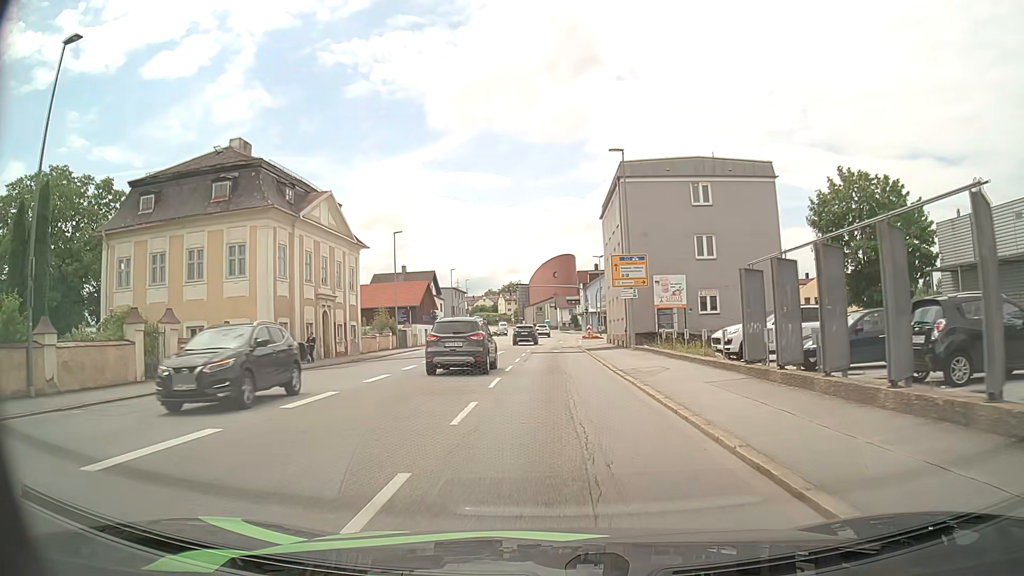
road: tertiary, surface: asphalt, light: Day
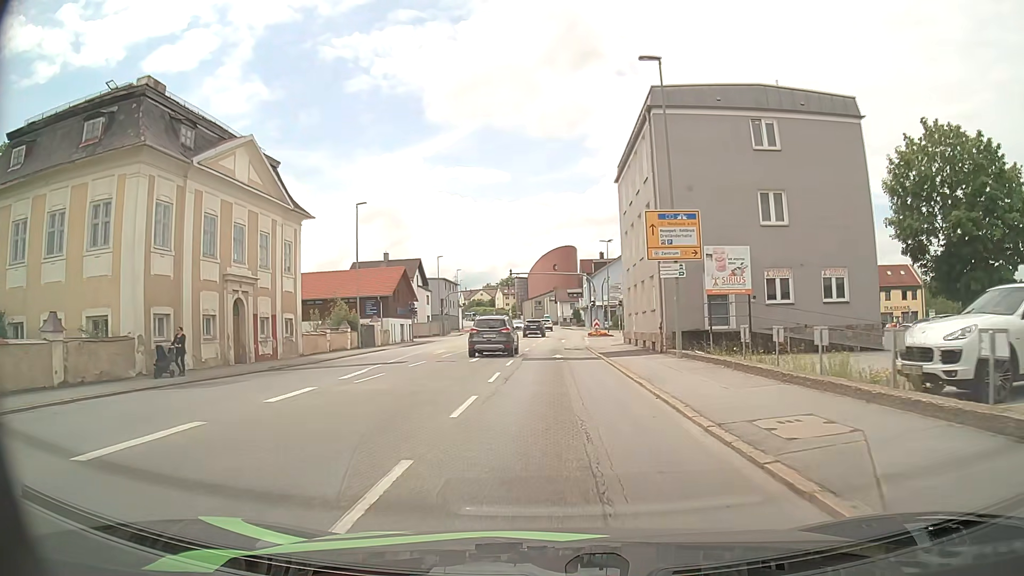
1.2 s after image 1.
(-0.1, +11.8) m; -1°
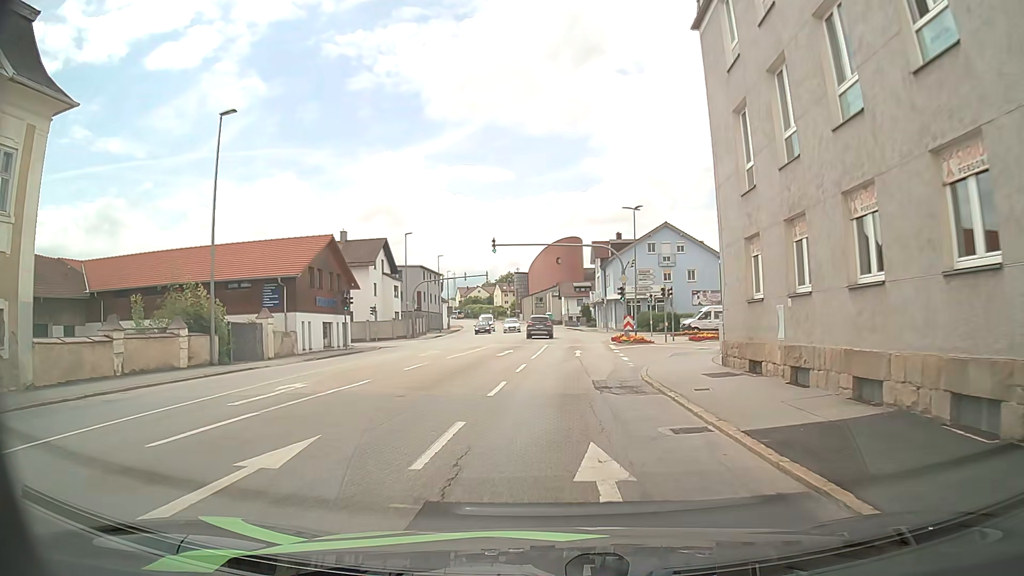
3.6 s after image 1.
(0.0, +21.7) m; -1°
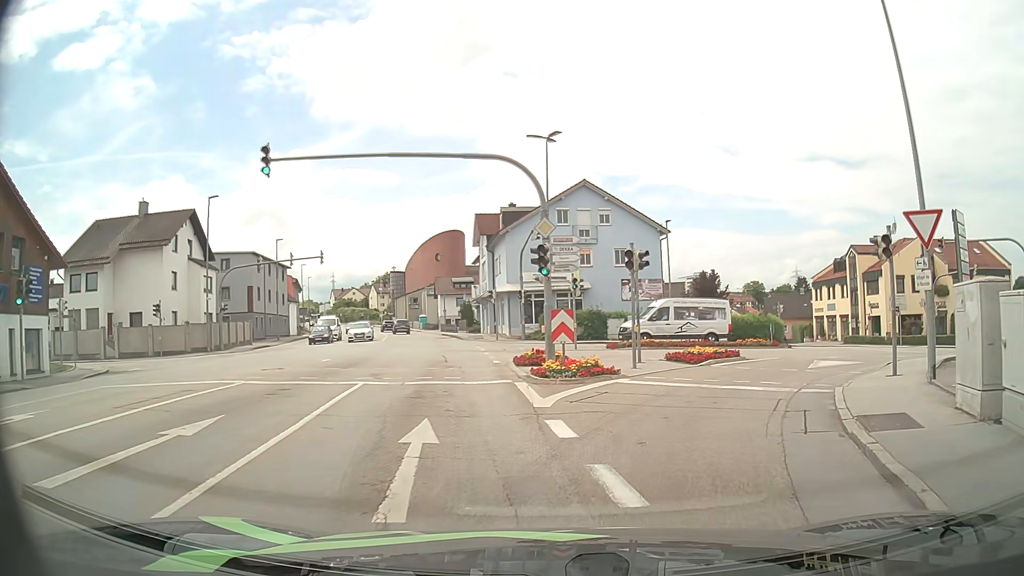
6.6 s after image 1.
(+1.2, +21.7) m; +8°
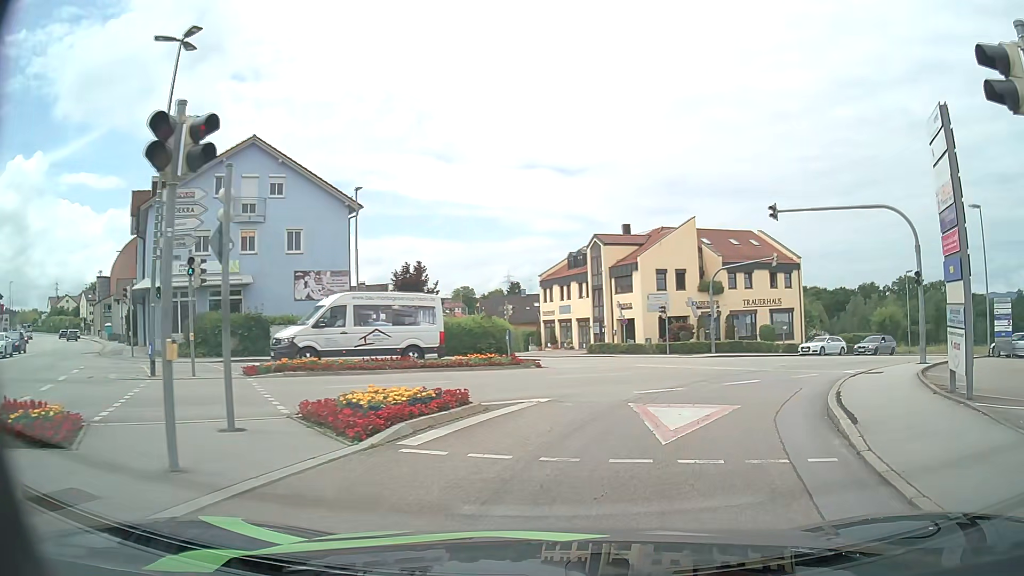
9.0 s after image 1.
(+2.9, +12.4) m; +26°
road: tertiary_link
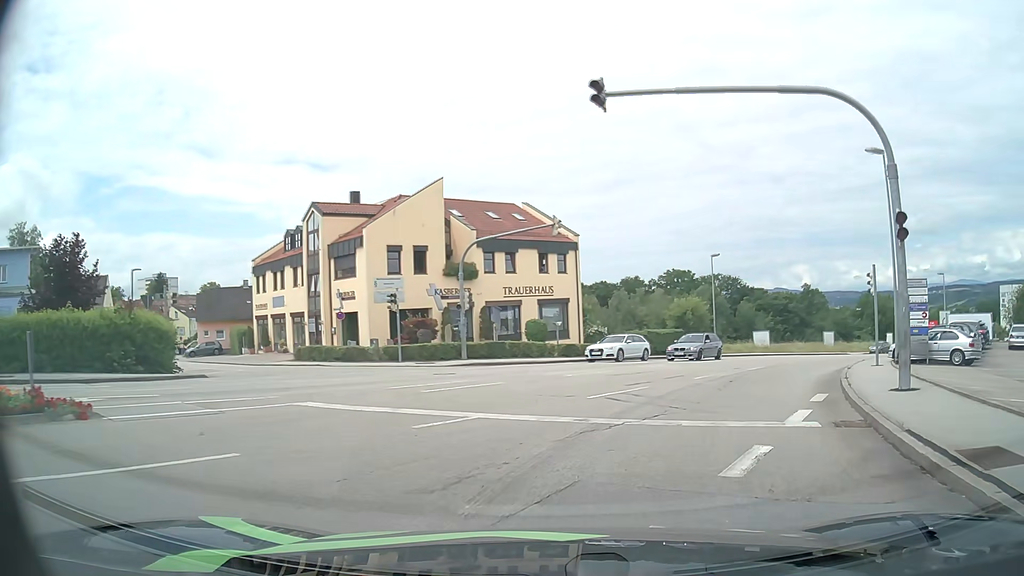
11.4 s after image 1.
(+2.5, +13.1) m; +22°
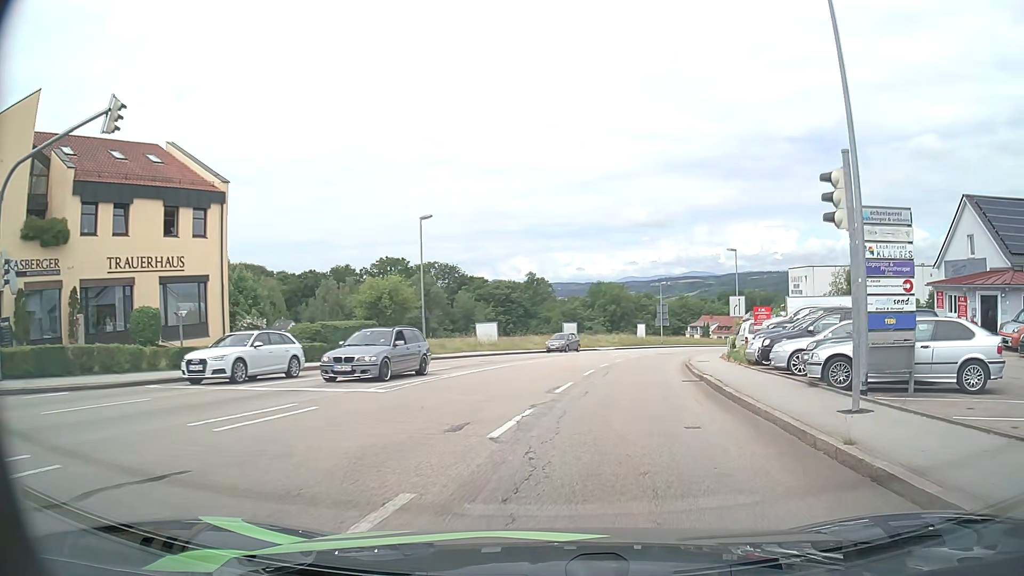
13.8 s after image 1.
(+3.6, +15.7) m; +24°
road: tertiary
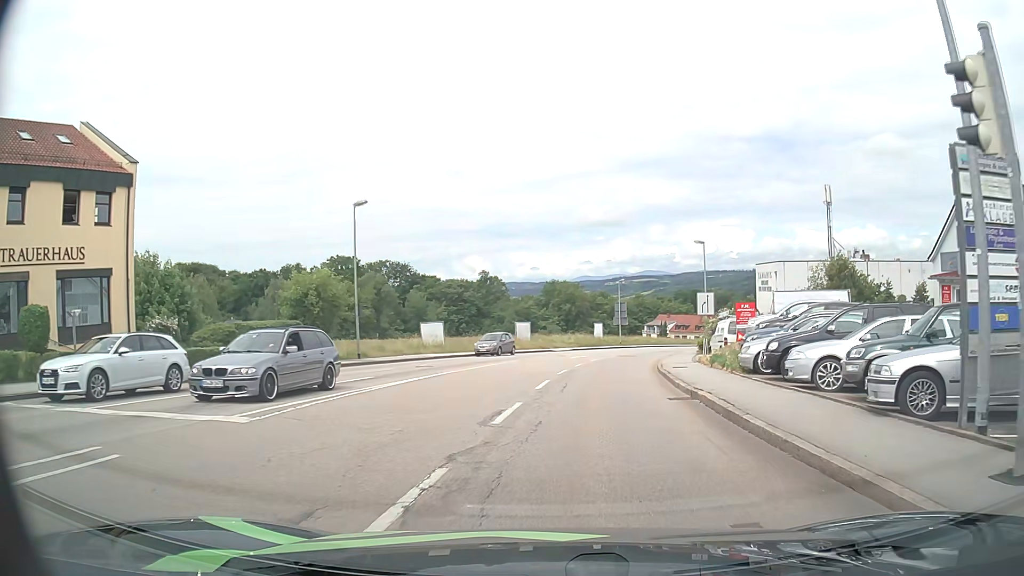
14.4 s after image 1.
(+0.2, +4.6) m; +4°
(+1, +10) (+2, +20) (+3, +30) (+4, +40) (+7, +49) (+10, +59) (+13, +68) (+18, +77) (+22, +86) (+27, +95) m
